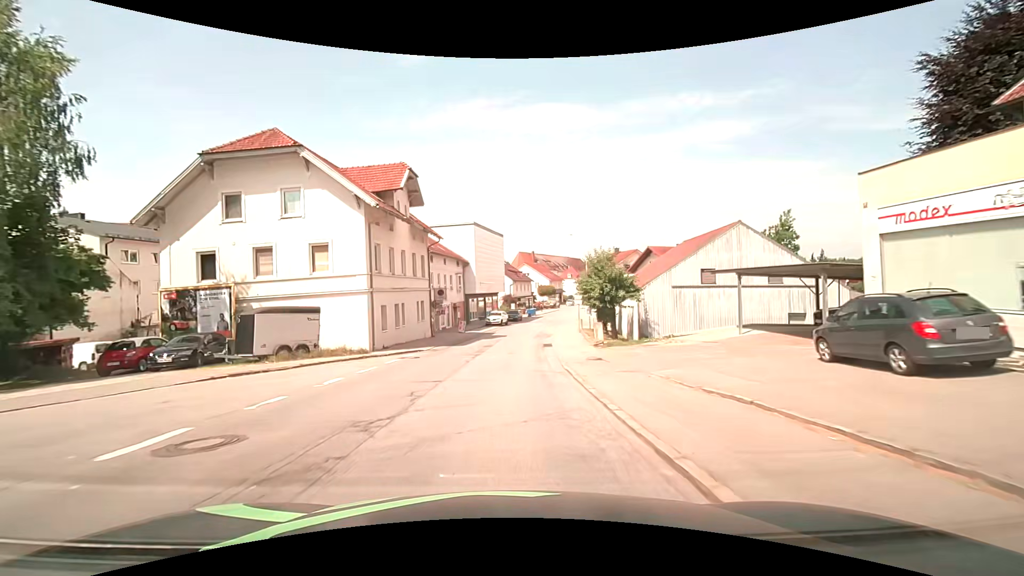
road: secondary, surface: asphalt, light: Day
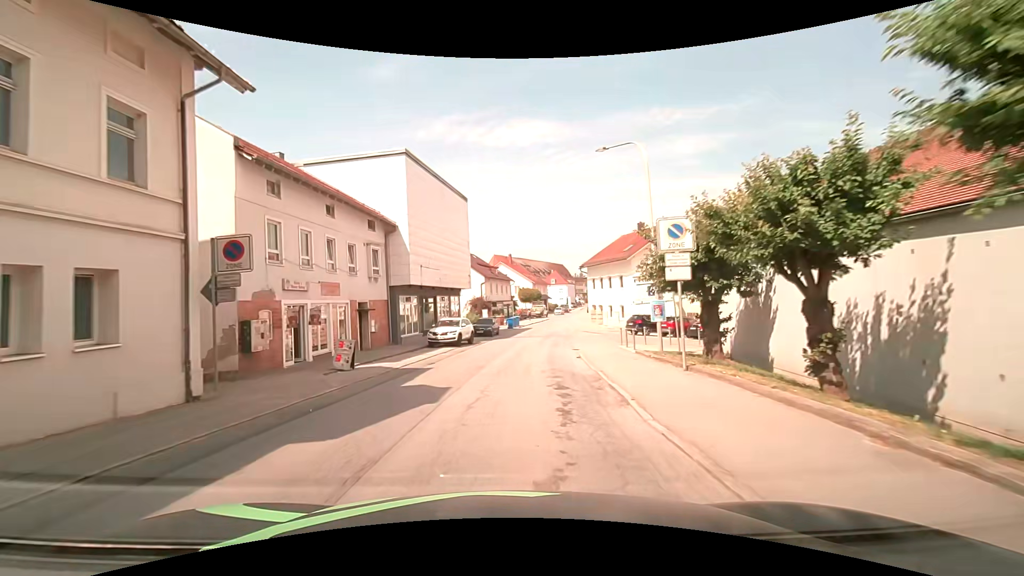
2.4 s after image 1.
(+0.8, +27.4) m; +3°
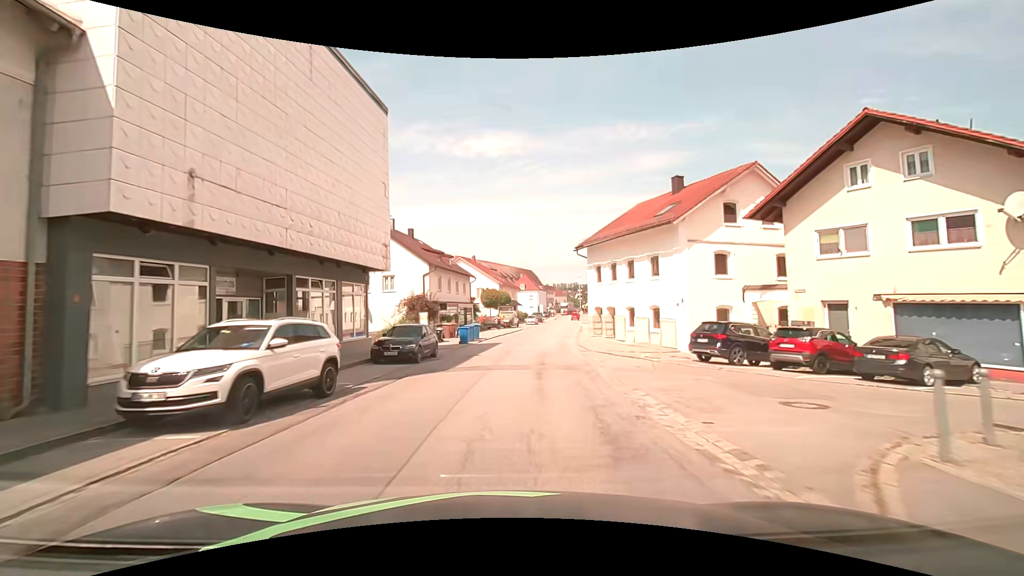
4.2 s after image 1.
(+0.8, +20.5) m; +4°
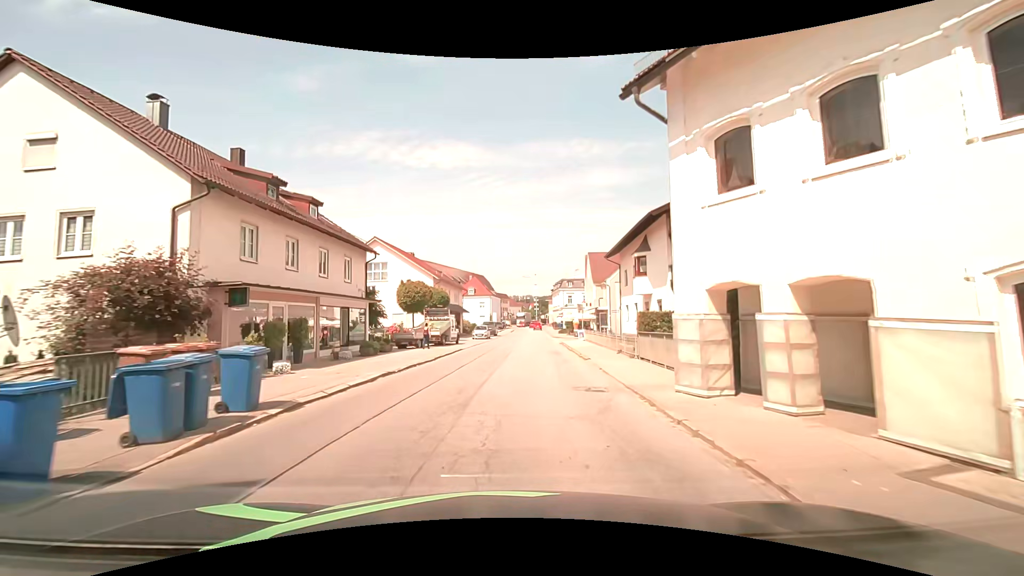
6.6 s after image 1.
(+1.4, +25.7) m; +6°
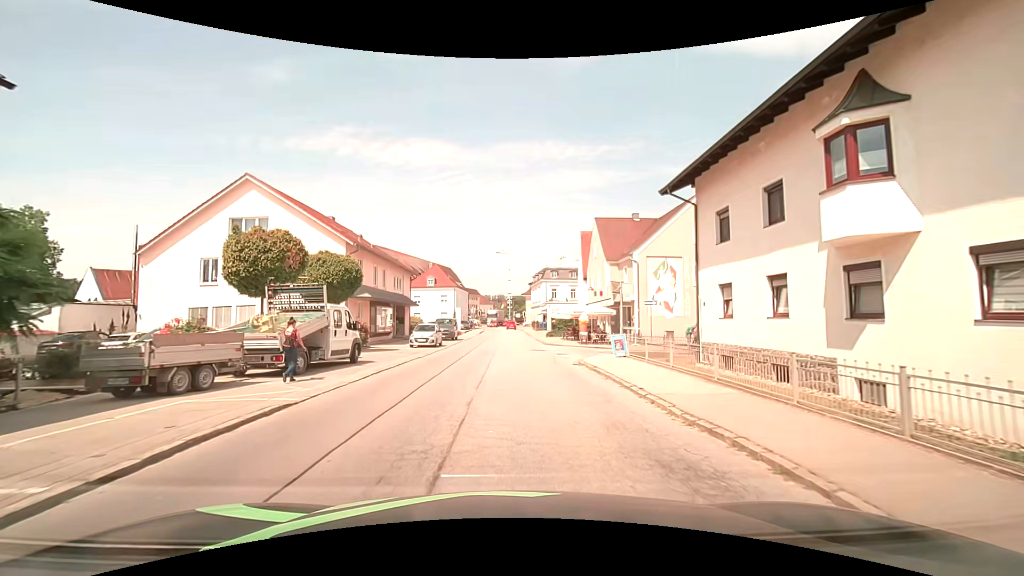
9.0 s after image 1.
(+0.6, +21.5) m; +4°
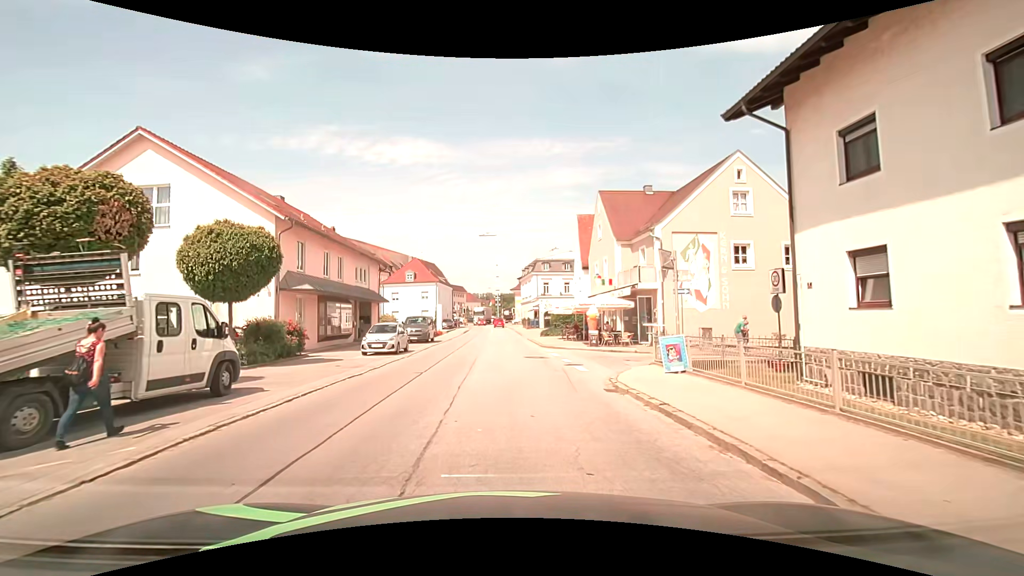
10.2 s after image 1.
(+0.1, +7.7) m; +1°
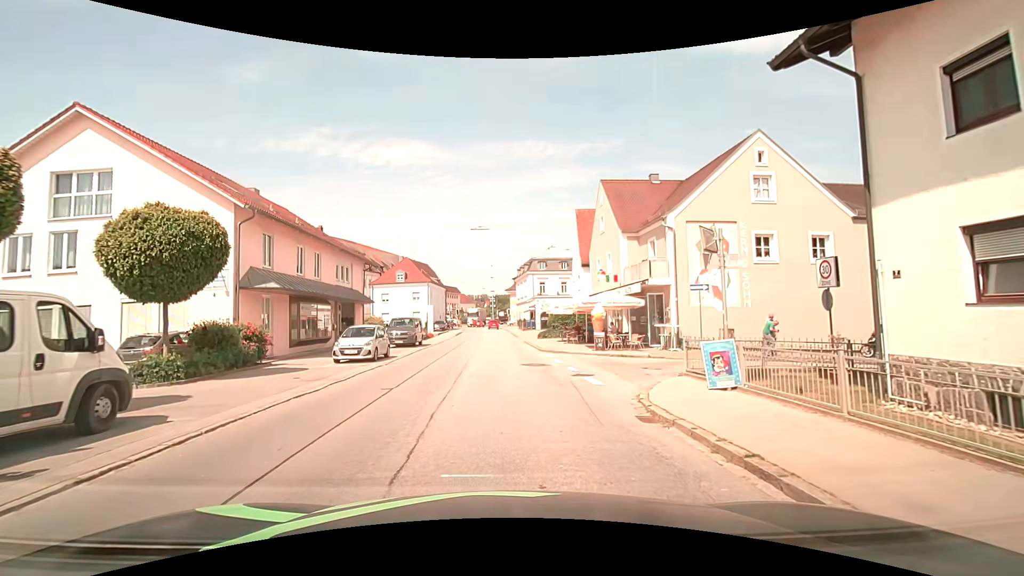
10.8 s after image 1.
(0.0, +2.9) m; +1°
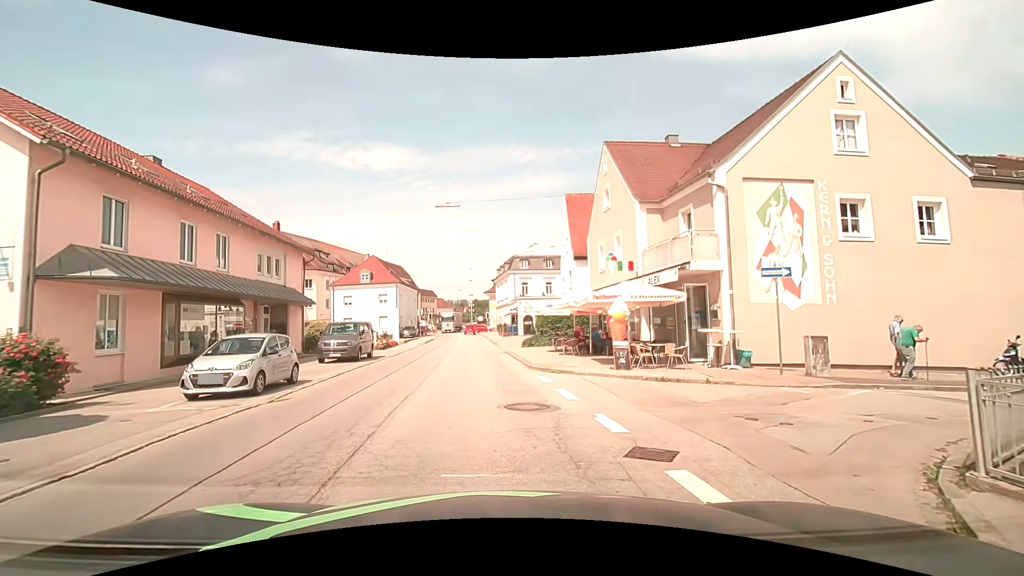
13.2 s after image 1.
(+0.1, +7.7) m; 0°
